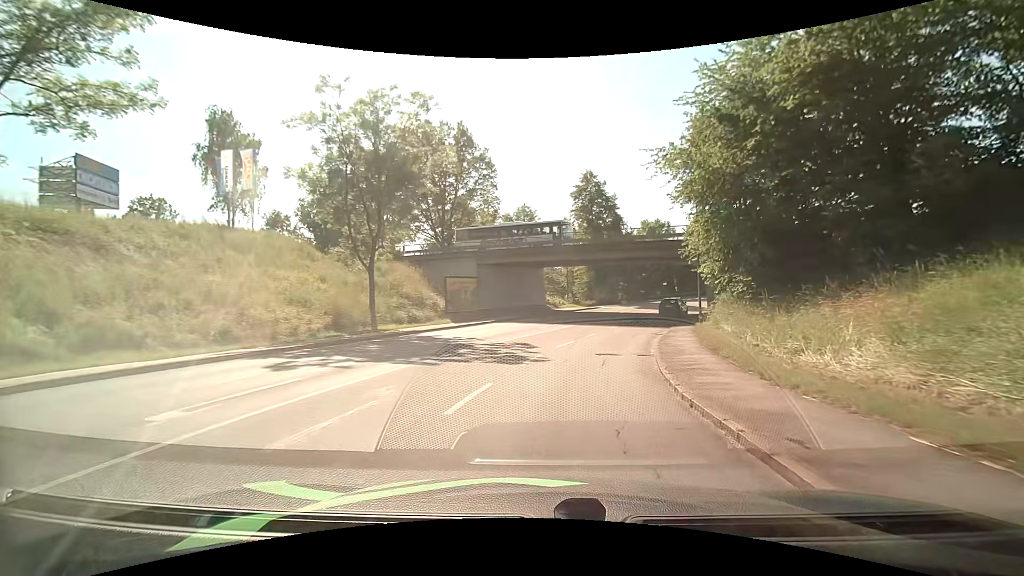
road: tertiary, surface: asphalt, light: Day
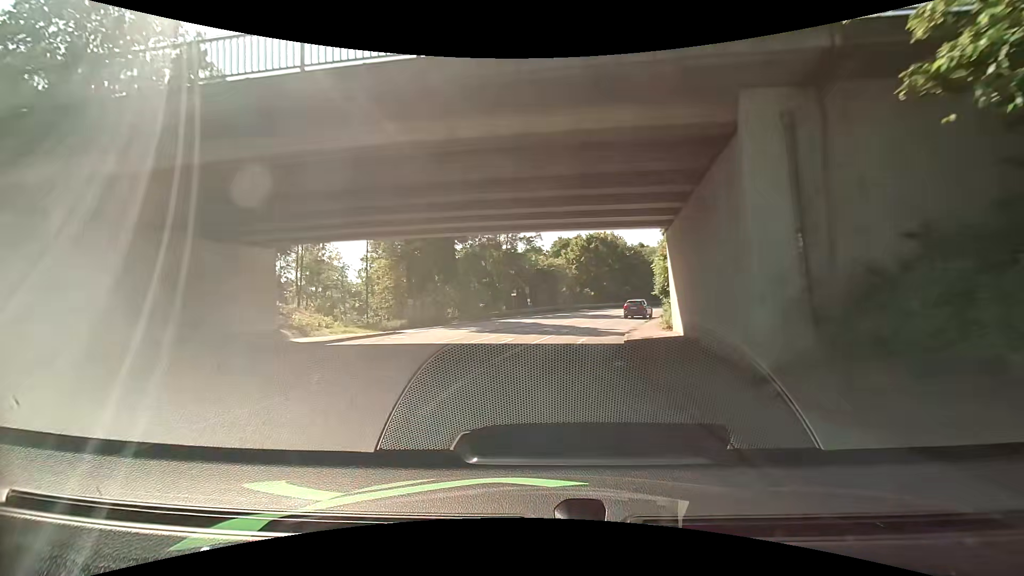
(+5.1, +29.2) m; +18°
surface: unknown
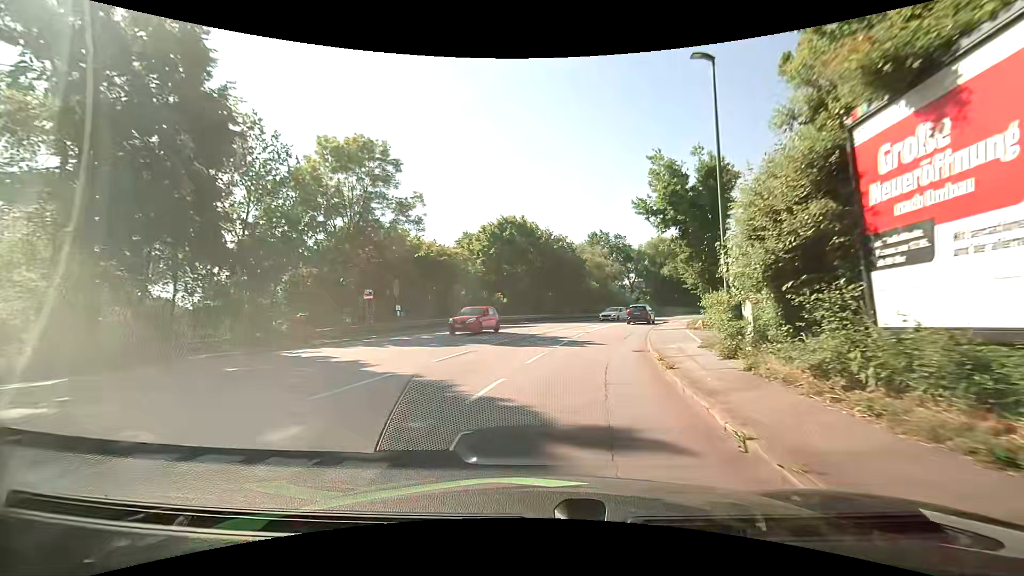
(+1.6, +23.3) m; +10°
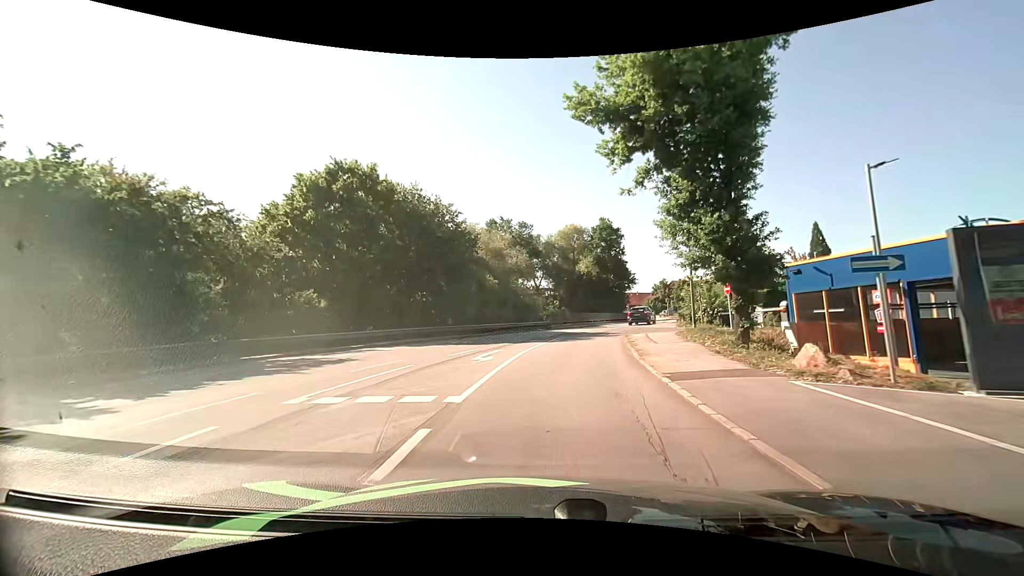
(+2.4, +21.9) m; +12°
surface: asphalt
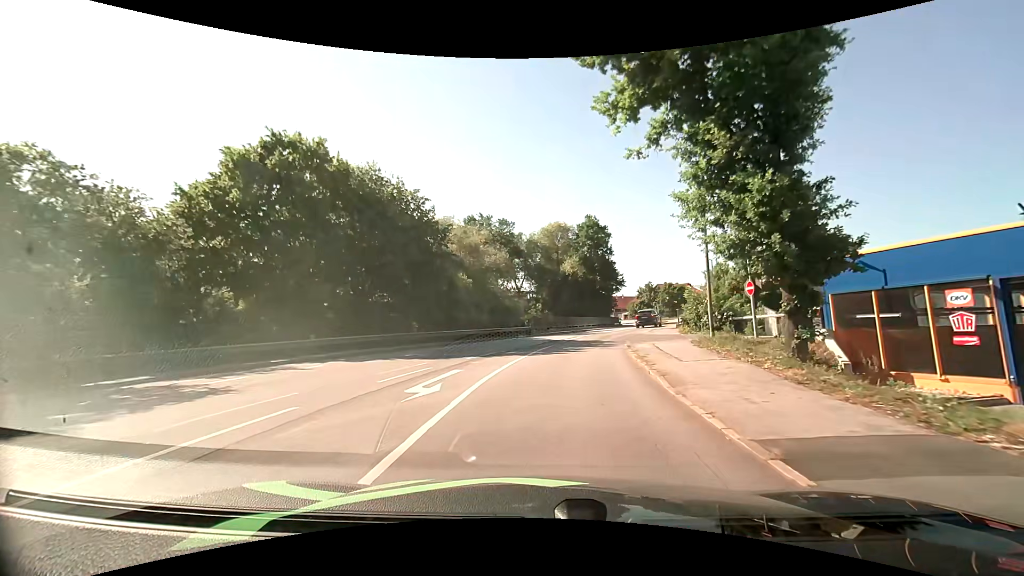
(+0.1, +5.3) m; +2°
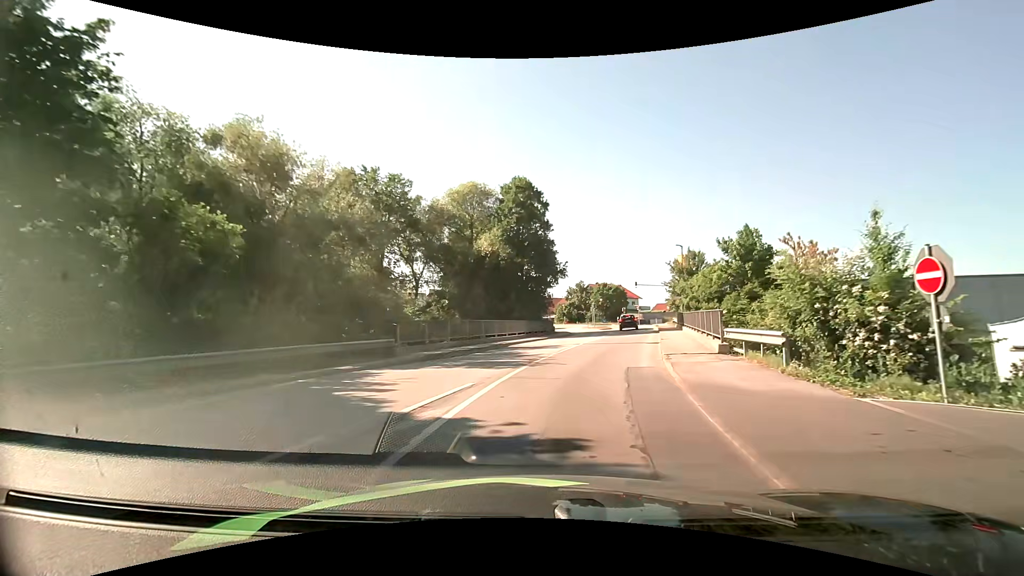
(+1.5, +20.7) m; +9°
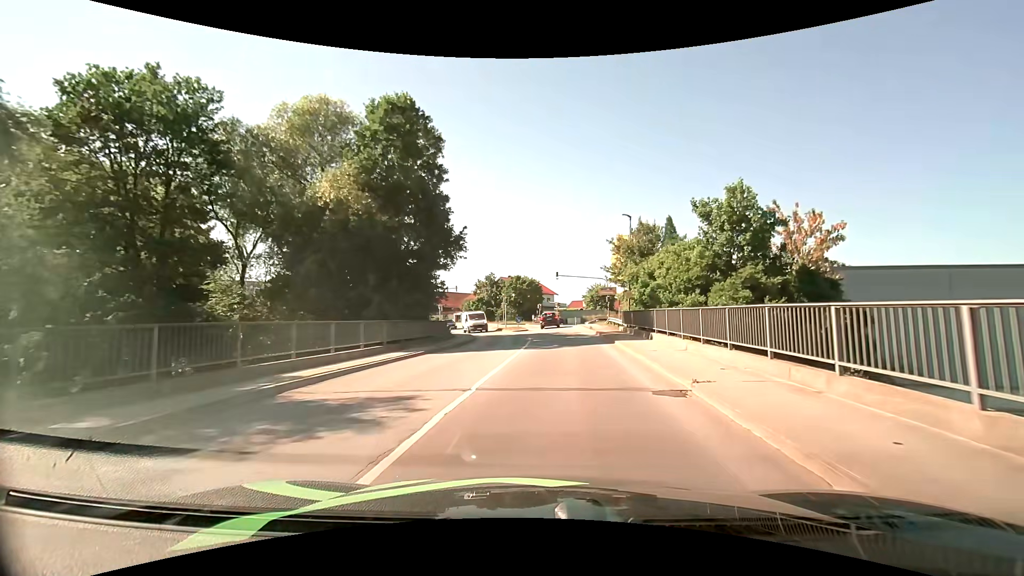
(+1.3, +15.7) m; +10°
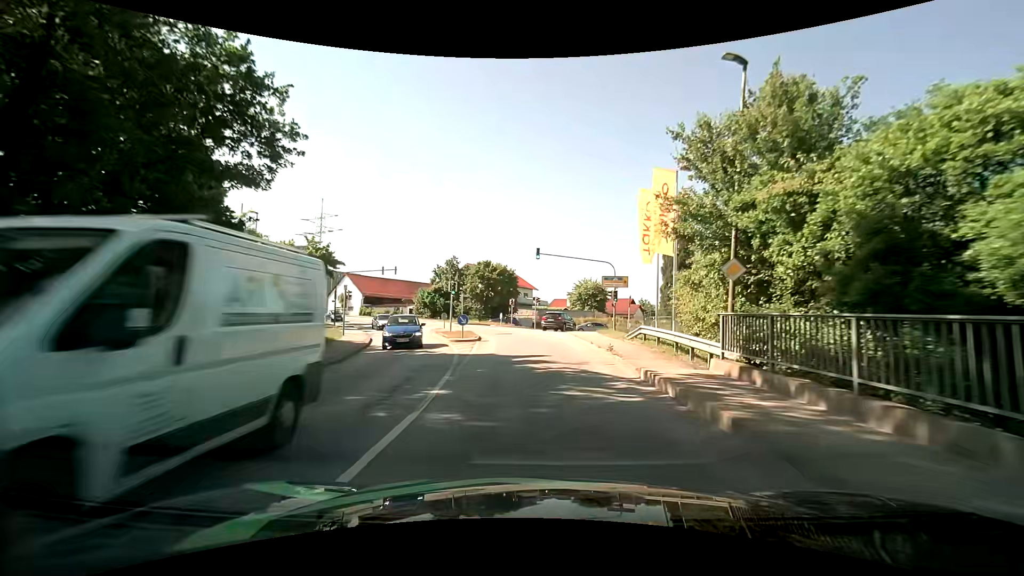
(+0.9, +21.5) m; +2°
(0, +10) (-1, +20) (-2, +30) (-4, +40) (-7, +49) (-12, +58) (-18, +66) (-24, +74) (-31, +81) (-39, +87) m
